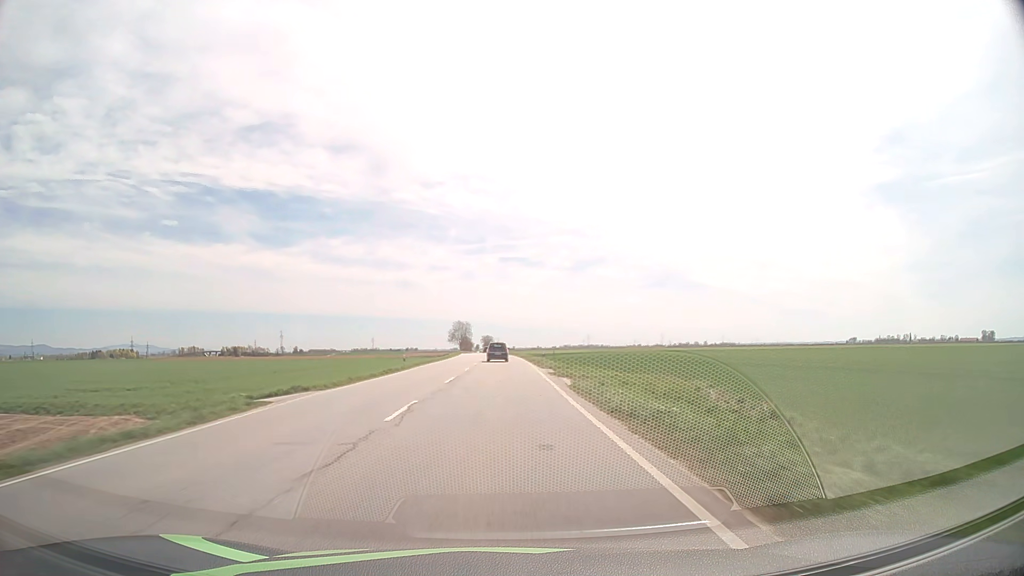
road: primary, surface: asphalt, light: Day
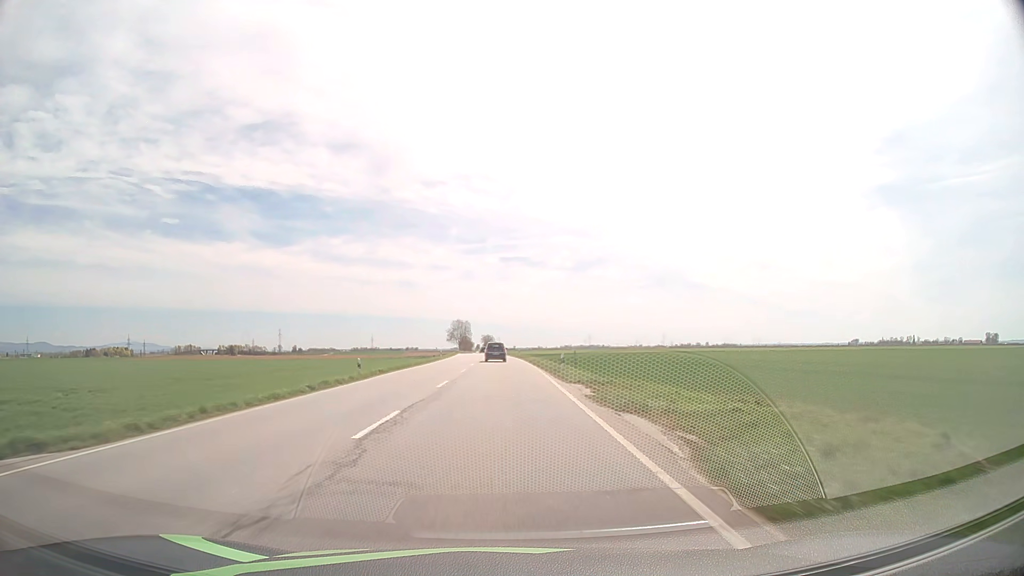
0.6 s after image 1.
(0.0, +14.8) m; 0°
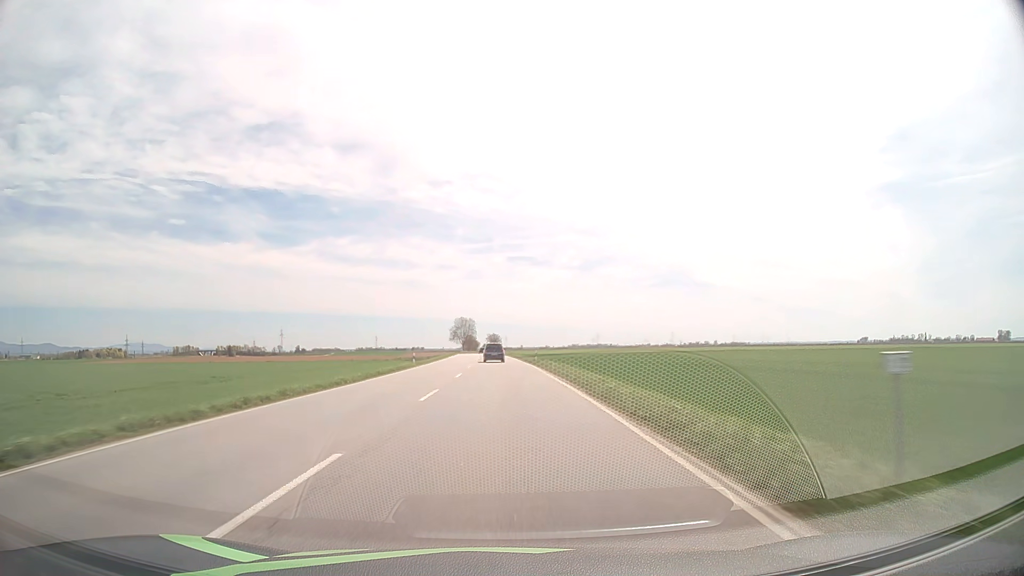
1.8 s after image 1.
(-0.1, +29.6) m; -1°
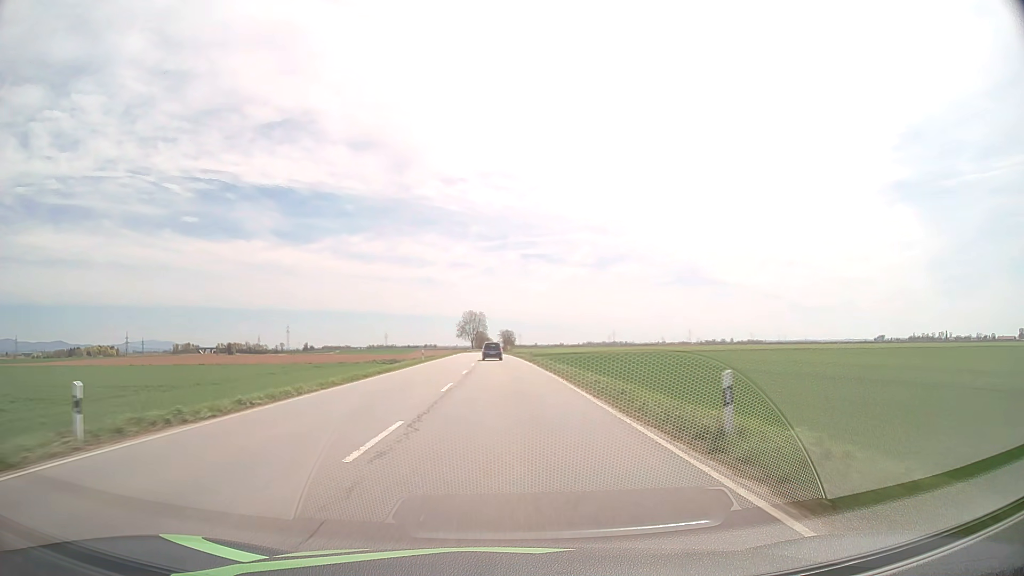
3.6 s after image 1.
(-0.5, +44.6) m; -1°
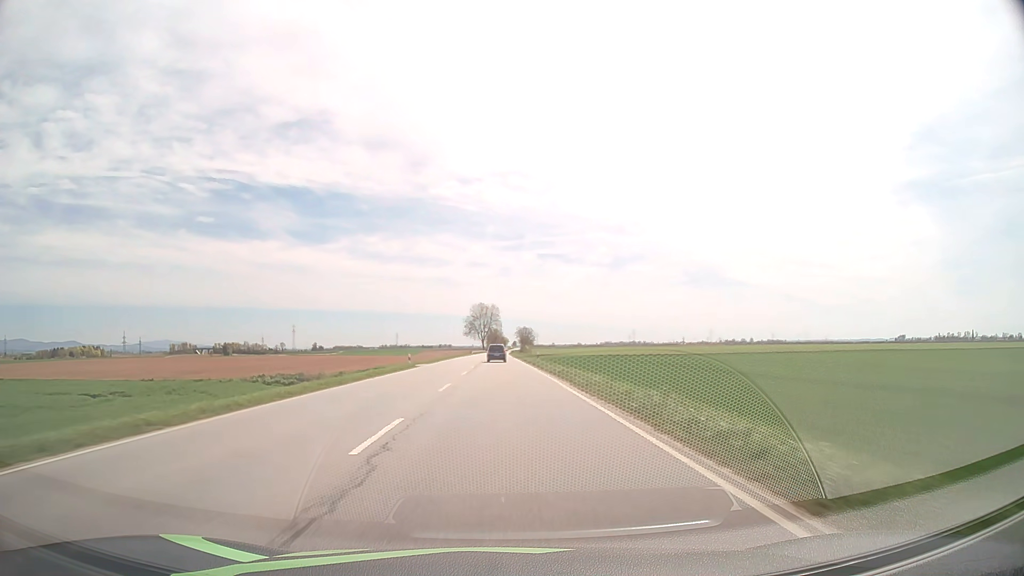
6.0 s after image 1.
(-0.7, +59.9) m; -1°
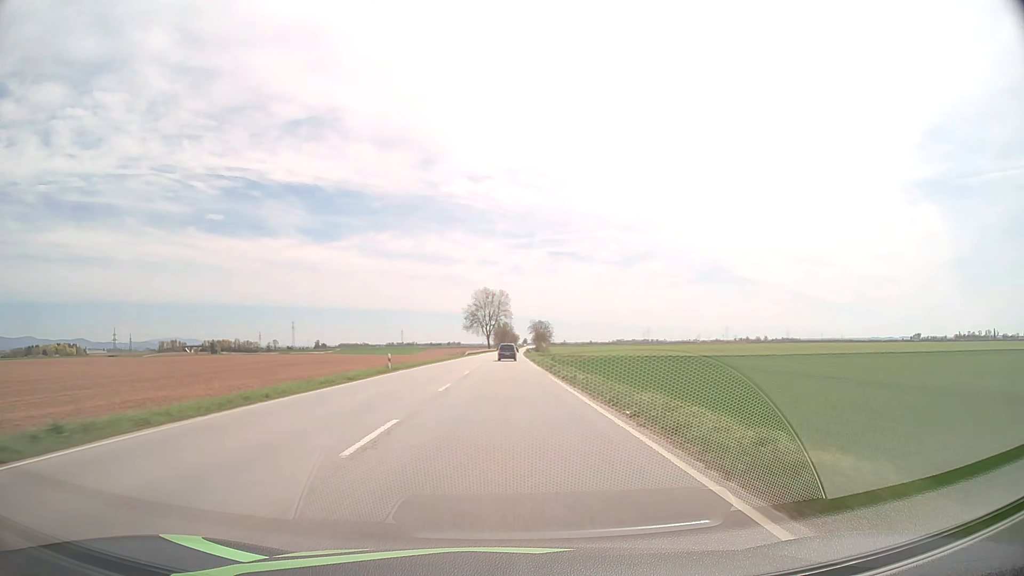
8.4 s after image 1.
(-0.5, +60.6) m; -1°
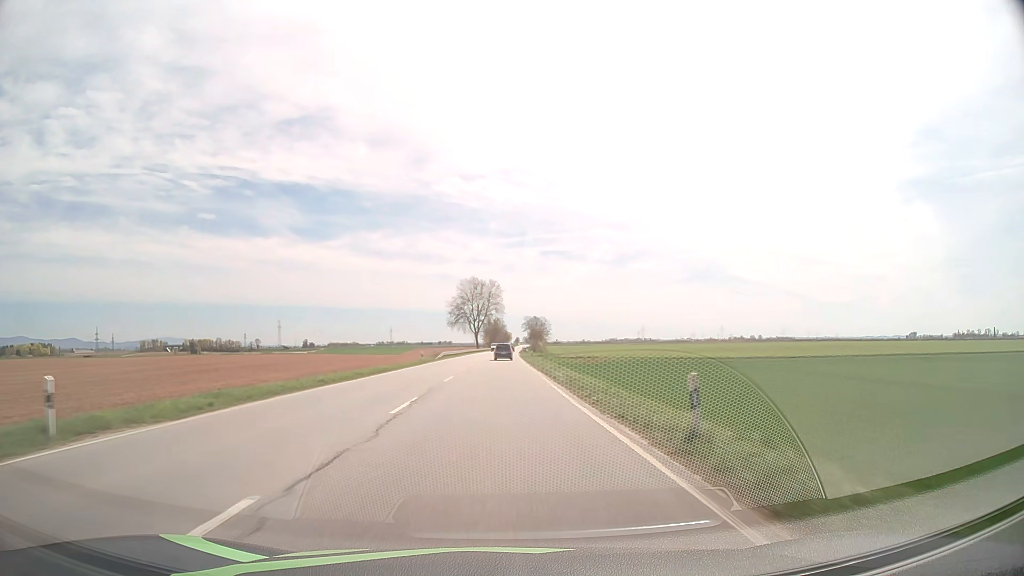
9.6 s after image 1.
(+0.1, +30.6) m; +1°
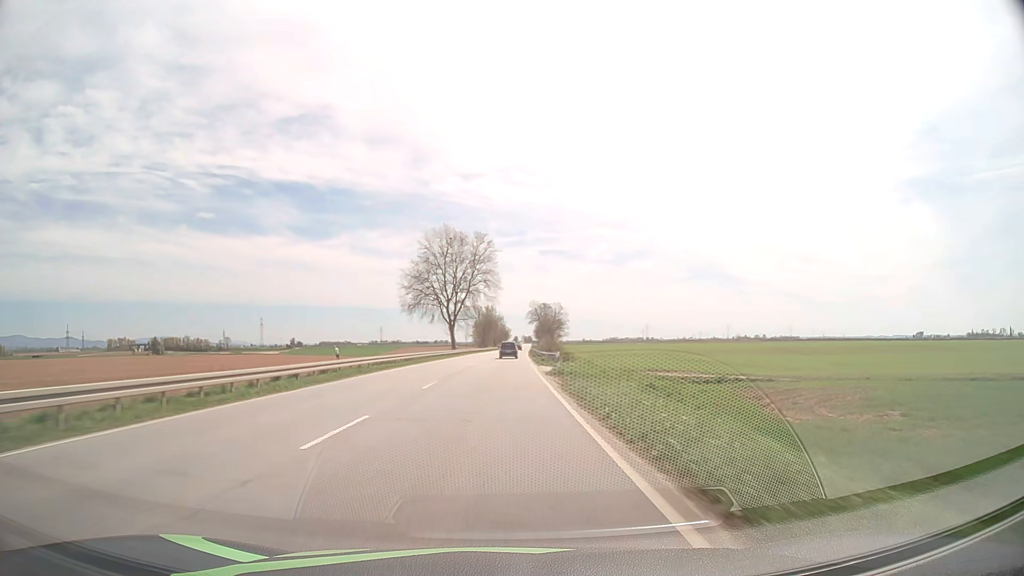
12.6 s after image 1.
(+0.2, +77.2) m; 0°
(0, +10) (0, +20) (0, +30) (0, +40) (0, +50) (0, +60) (+1, +70) (+1, +80) (+1, +90) (+1, +100) m
